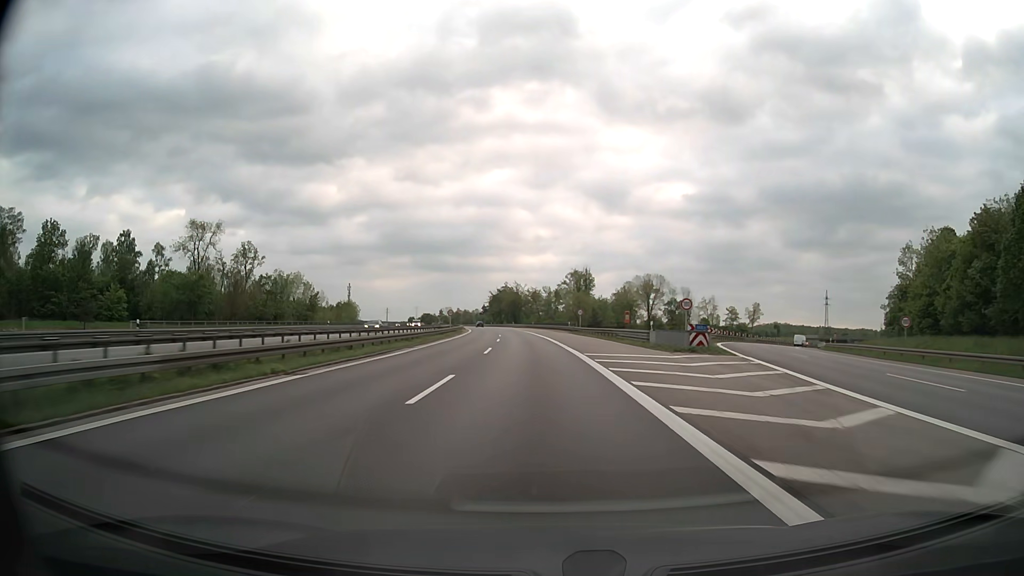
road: motorway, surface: asphalt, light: Day
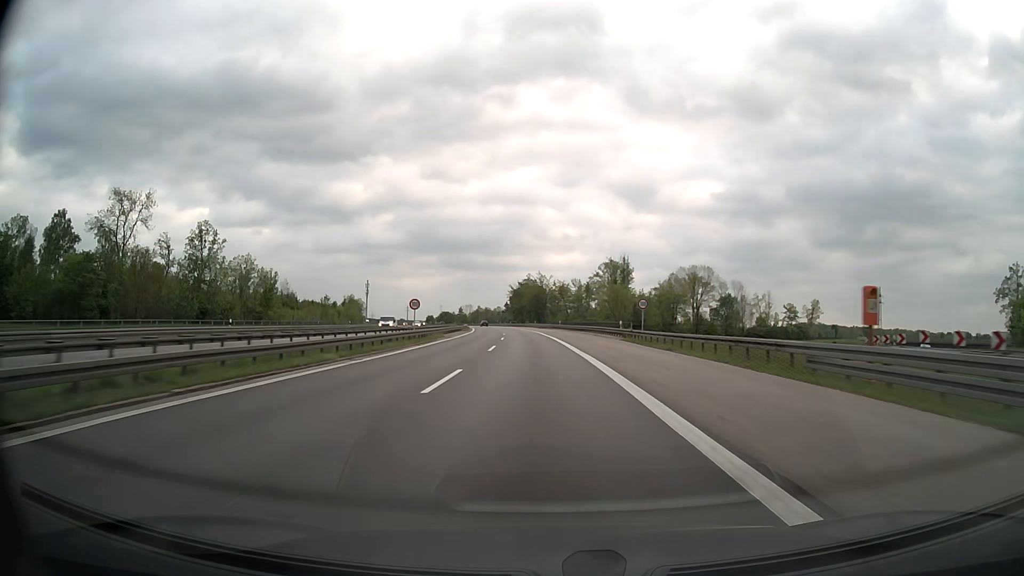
(-0.6, +34.8) m; -2°
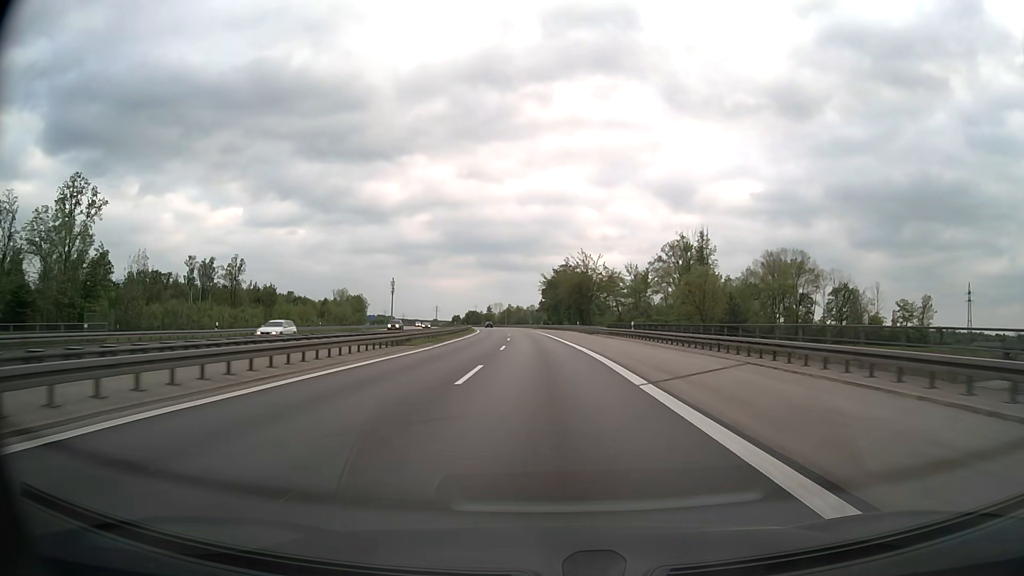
(-1.5, +52.2) m; -3°
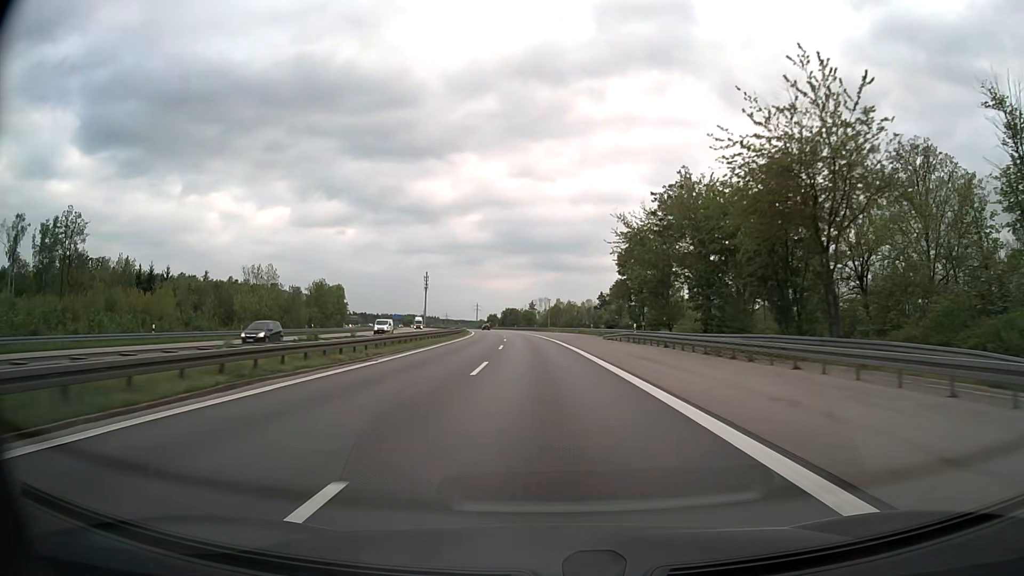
(-3.4, +86.9) m; -4°
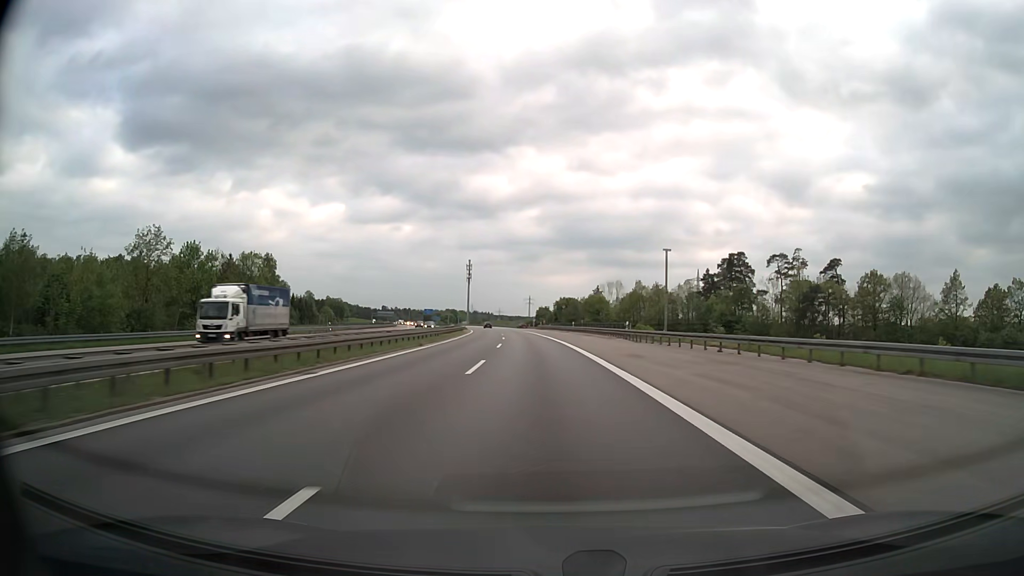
(-3.8, +87.1) m; -5°
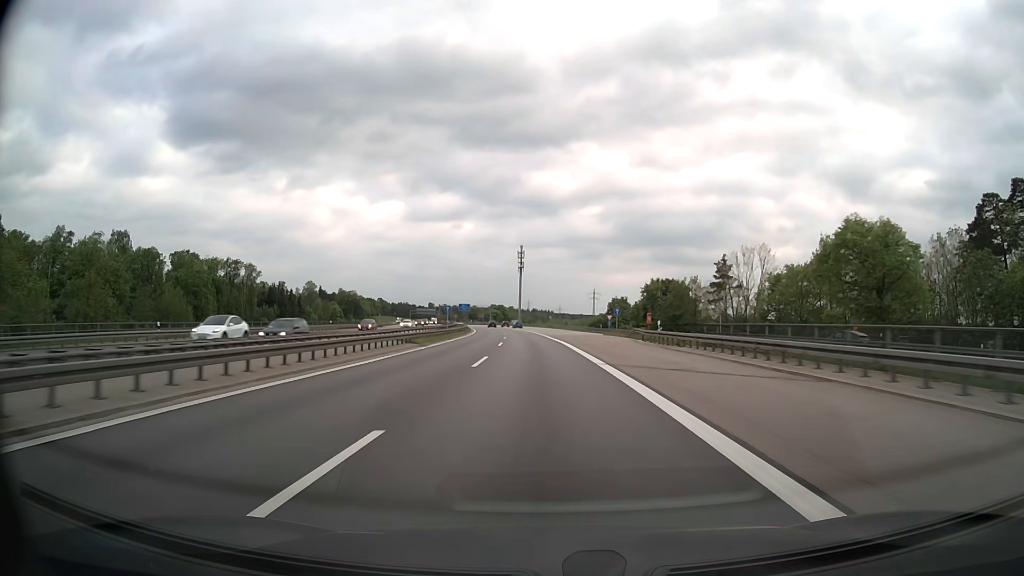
(-3.9, +87.2) m; -5°
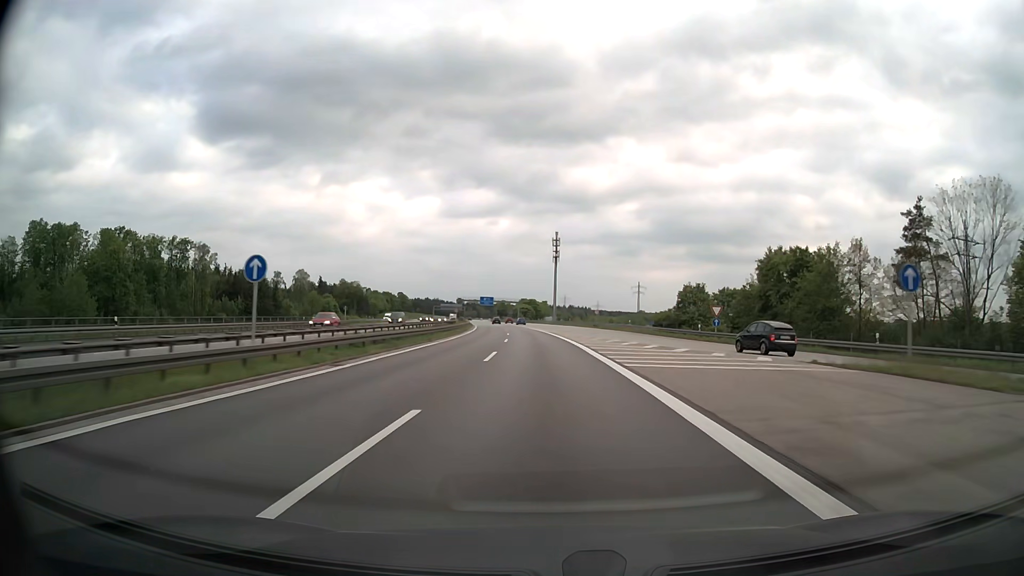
(-1.4, +52.4) m; -3°
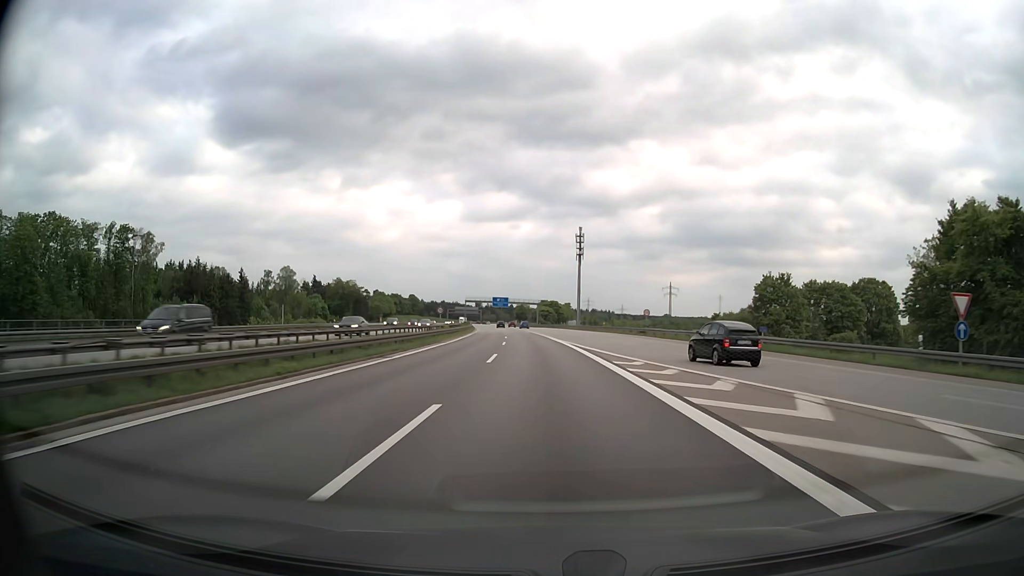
(-0.6, +34.9) m; -2°
(0, +10) (0, +20) (0, +30) (-1, +40) (-1, +50) (-2, +60) (-2, +70) (-3, +80) (-4, +90) (-5, +100) m
